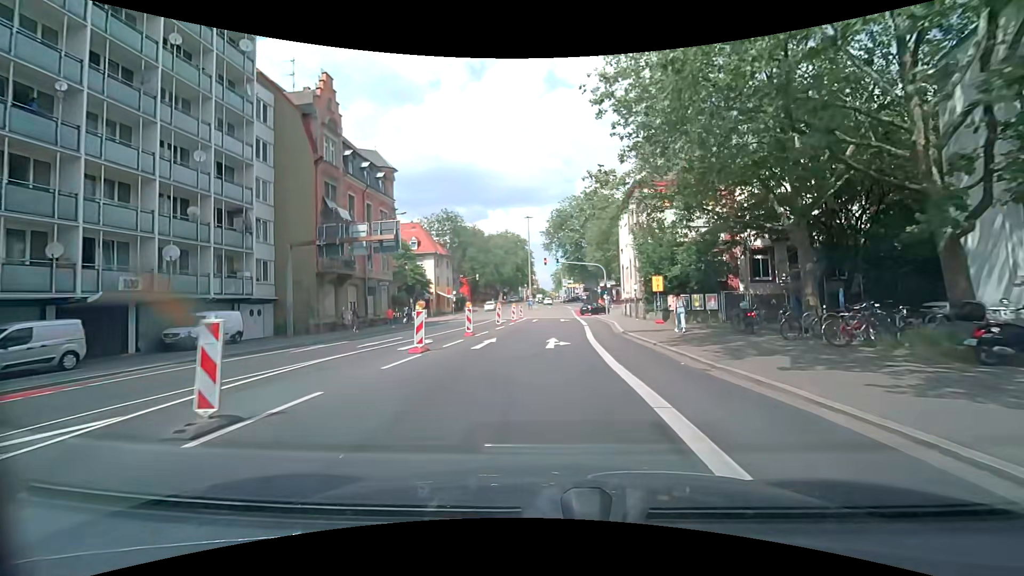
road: secondary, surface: asphalt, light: Day
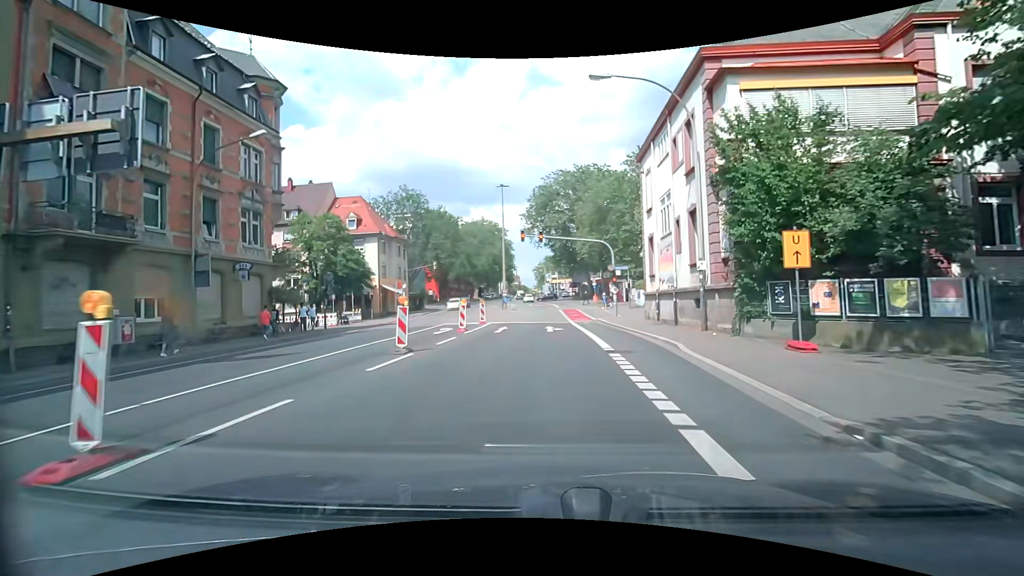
(+0.5, +18.9) m; +2°
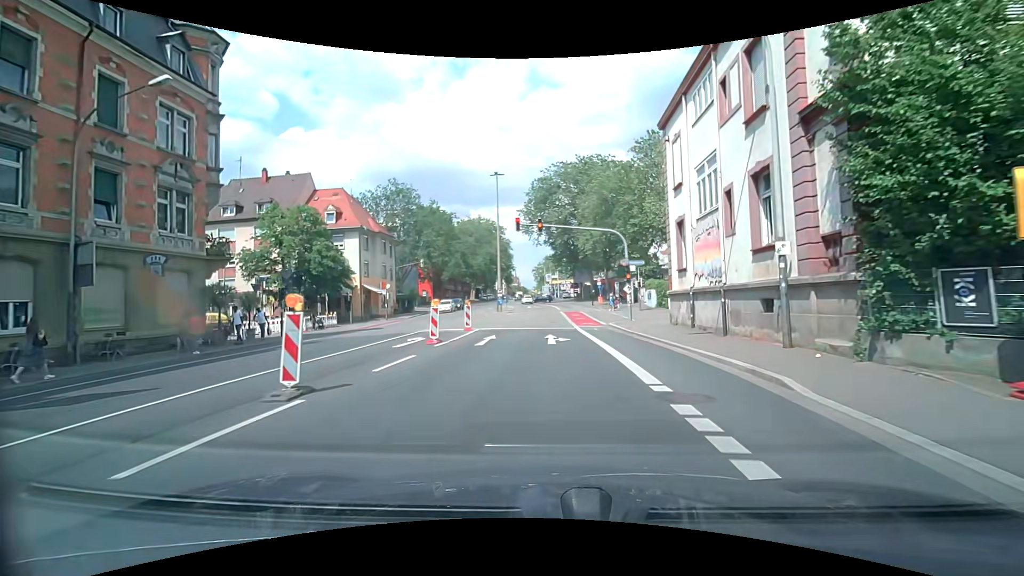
(0.0, +5.9) m; 0°
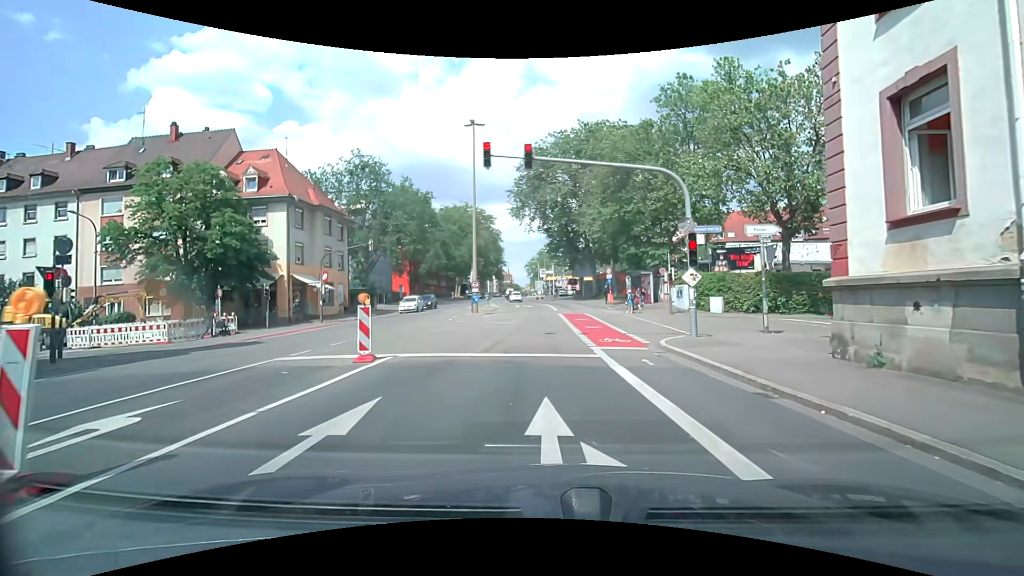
(+0.2, +13.5) m; +1°
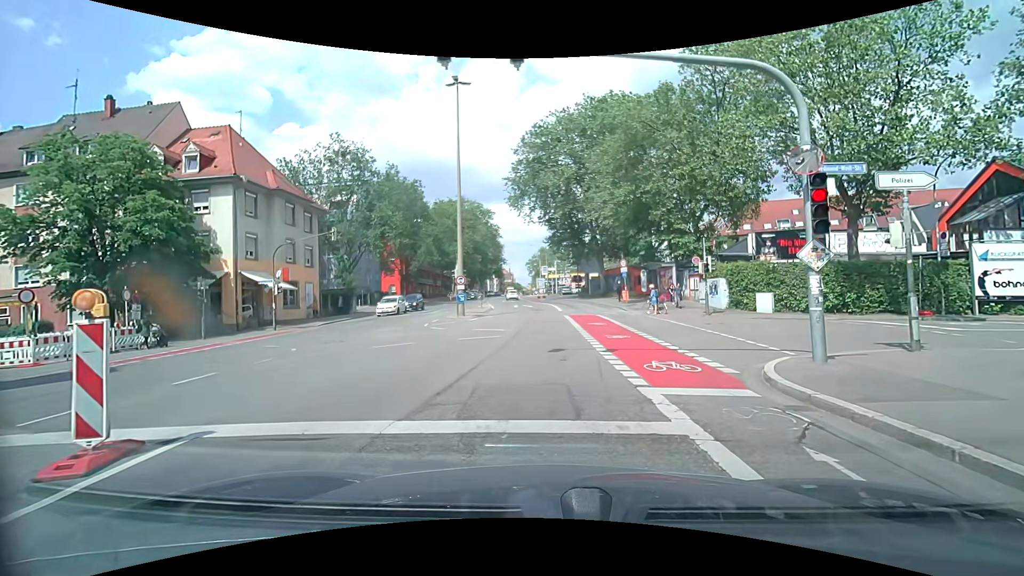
(0.0, +6.8) m; 0°
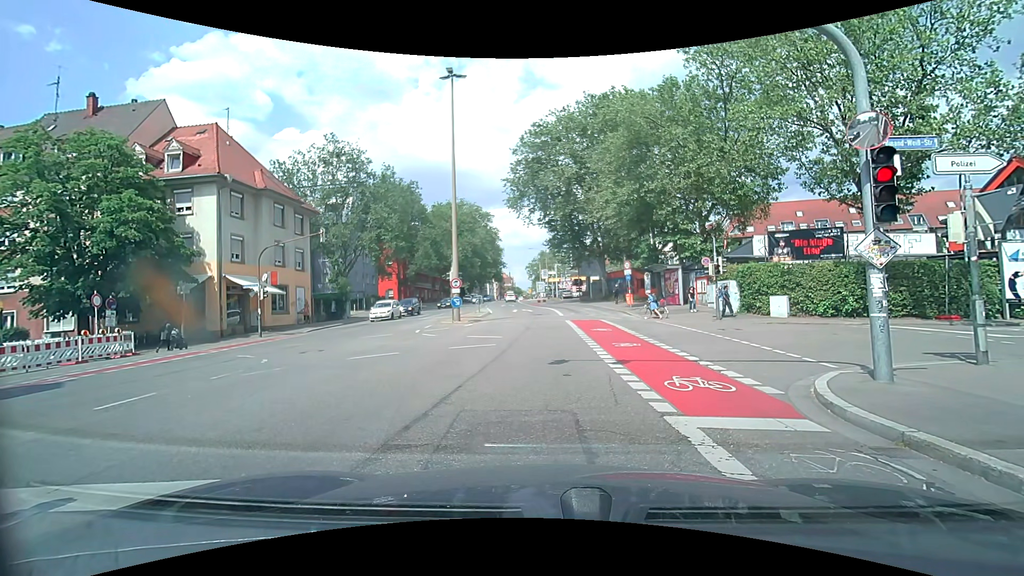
(0.0, +1.6) m; -1°
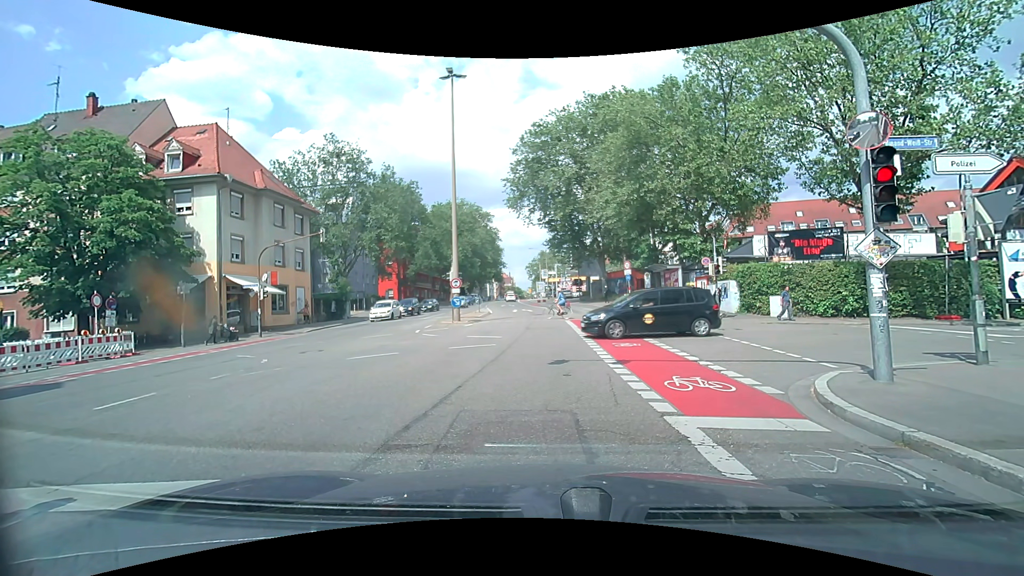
(0.0, 0.0) m; 0°
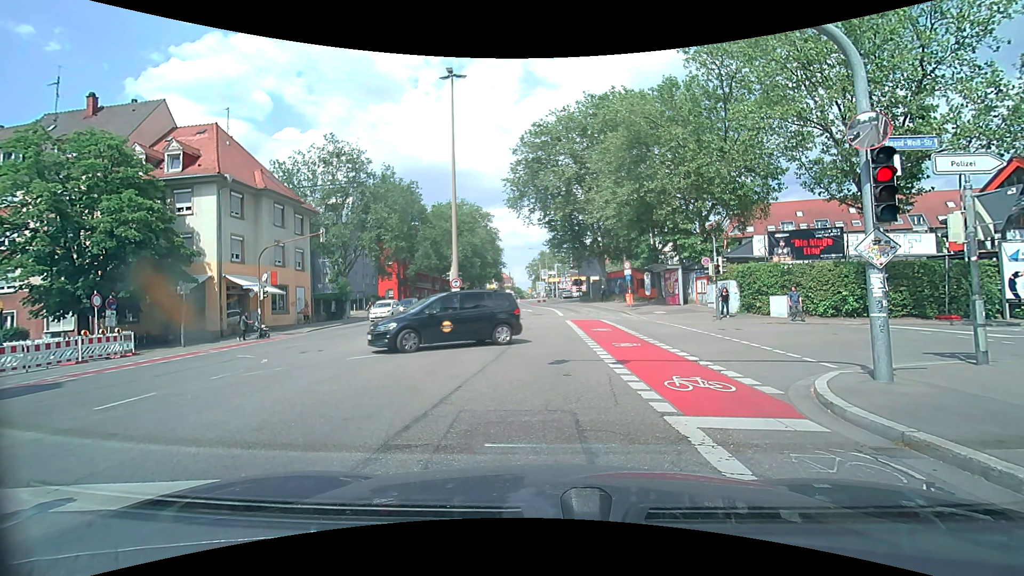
(0.0, 0.0) m; 0°
(0, +10) (0, +20) (+1, +30) (0, +40) (0, +50) (-1, +60) (-2, +70) (-3, +80) (-4, +90) (-4, +100) m
